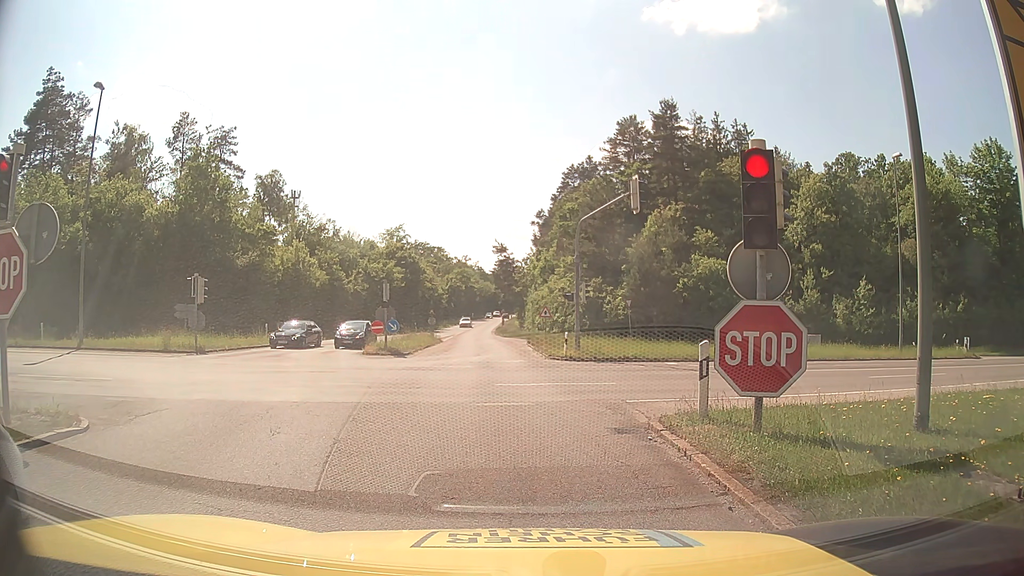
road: motorway_link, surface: asphalt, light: Day
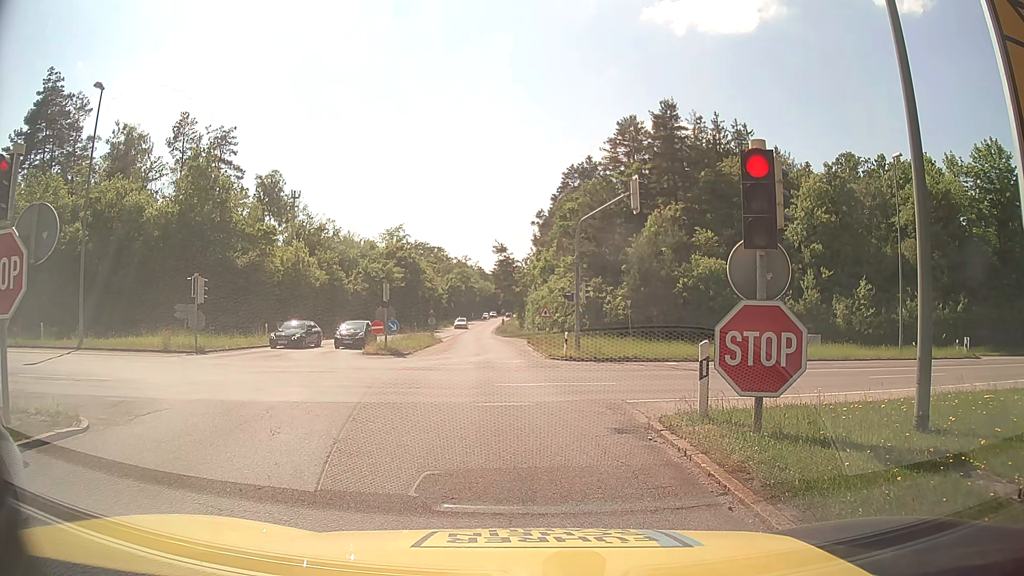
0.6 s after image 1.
(0.0, 0.0) m; 0°
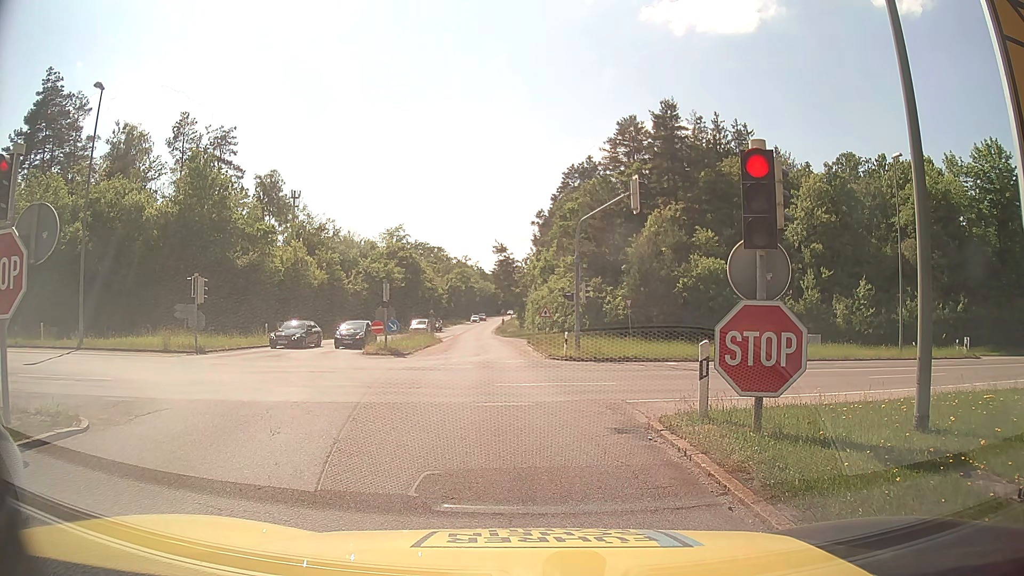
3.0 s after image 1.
(0.0, 0.0) m; 0°
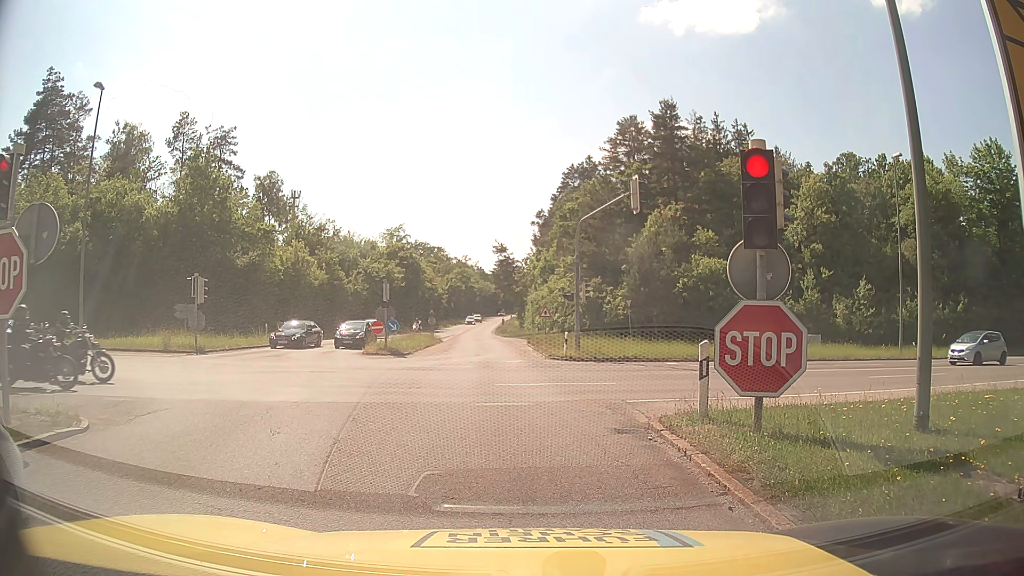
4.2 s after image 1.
(0.0, 0.0) m; 0°
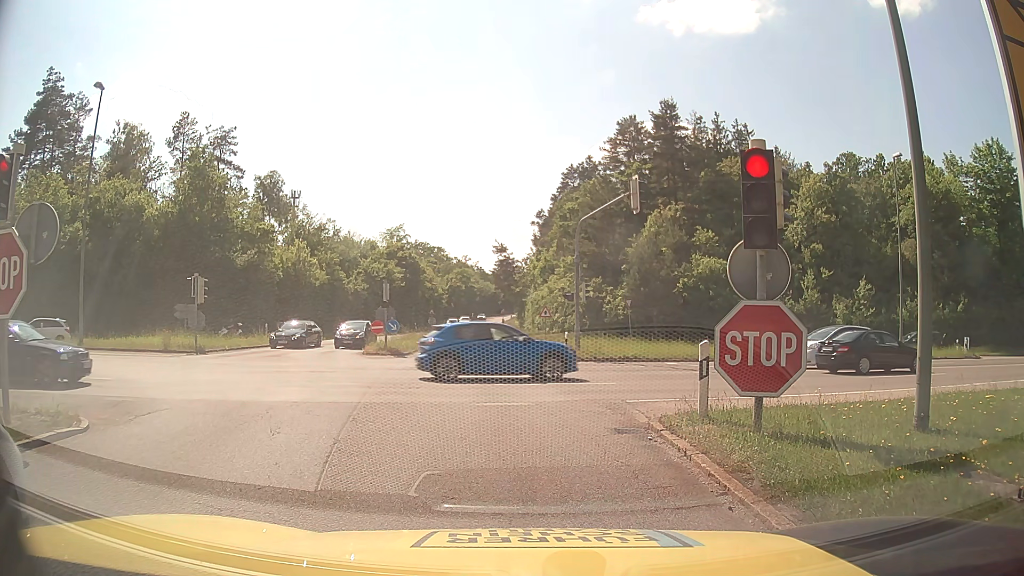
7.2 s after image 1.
(0.0, 0.0) m; 0°
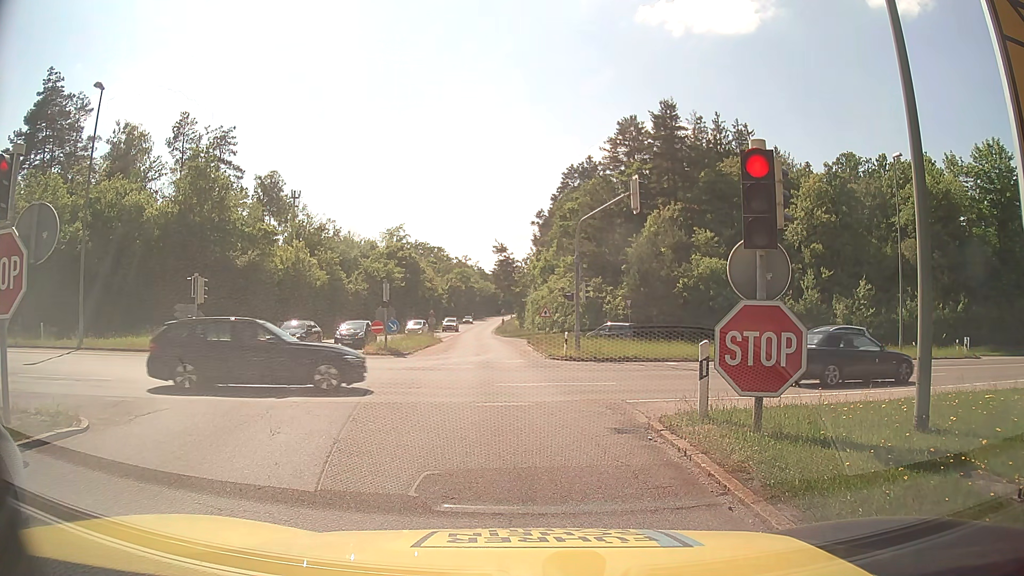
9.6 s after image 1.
(0.0, 0.0) m; 0°
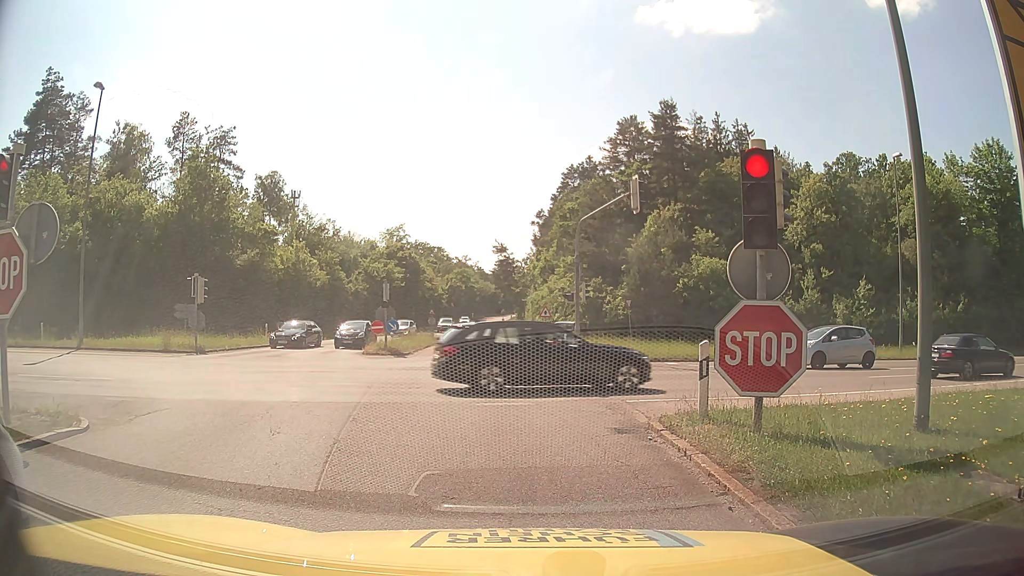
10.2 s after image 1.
(0.0, 0.0) m; 0°
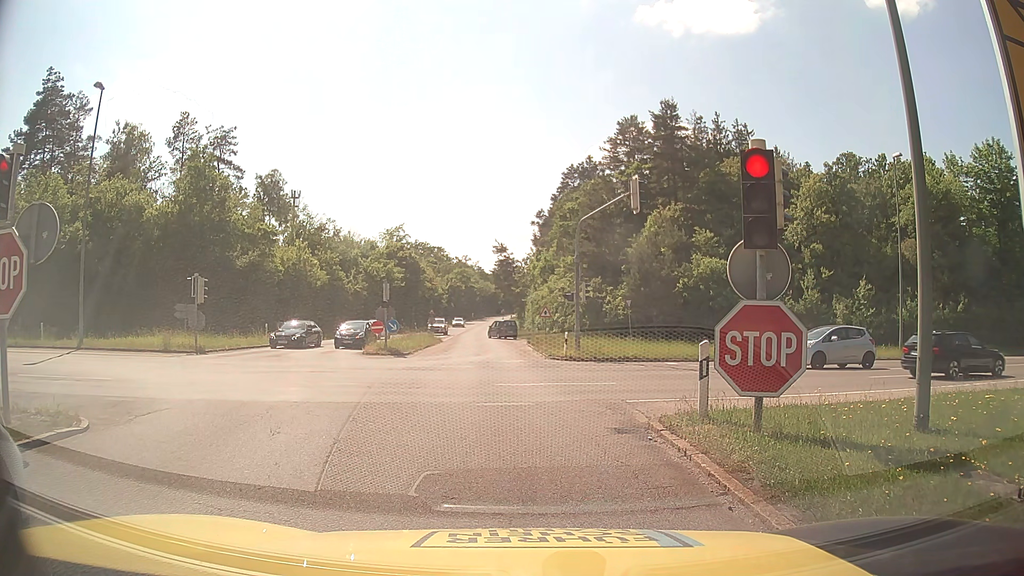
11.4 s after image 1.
(0.0, 0.0) m; 0°
(0, +10) (-1, +20) (-2, +30) (-3, +40) (-4, +50) (-4, +60) (-5, +70) (-6, +80) (-6, +90) (-7, +100) m
